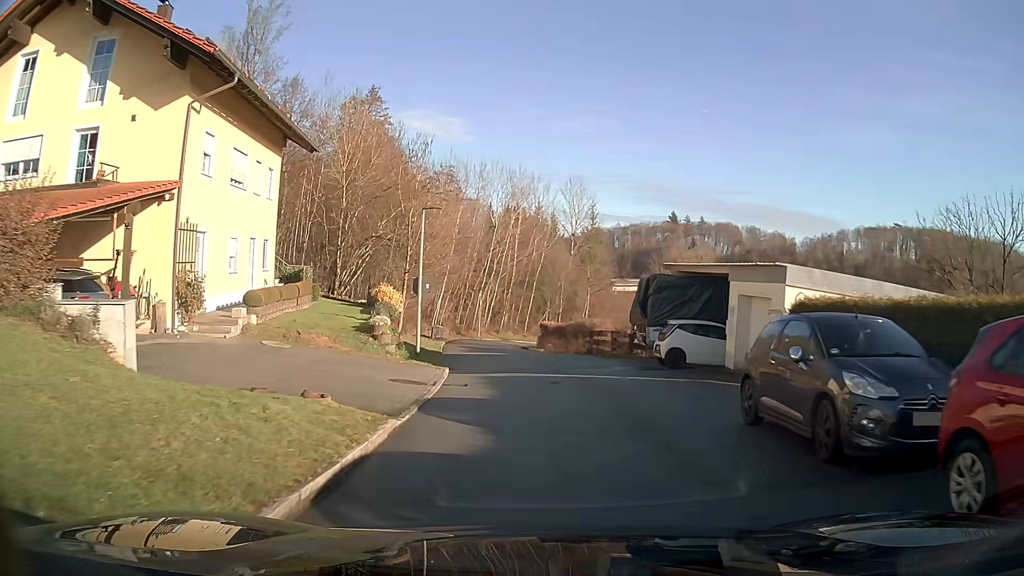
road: residential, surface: asphalt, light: Day
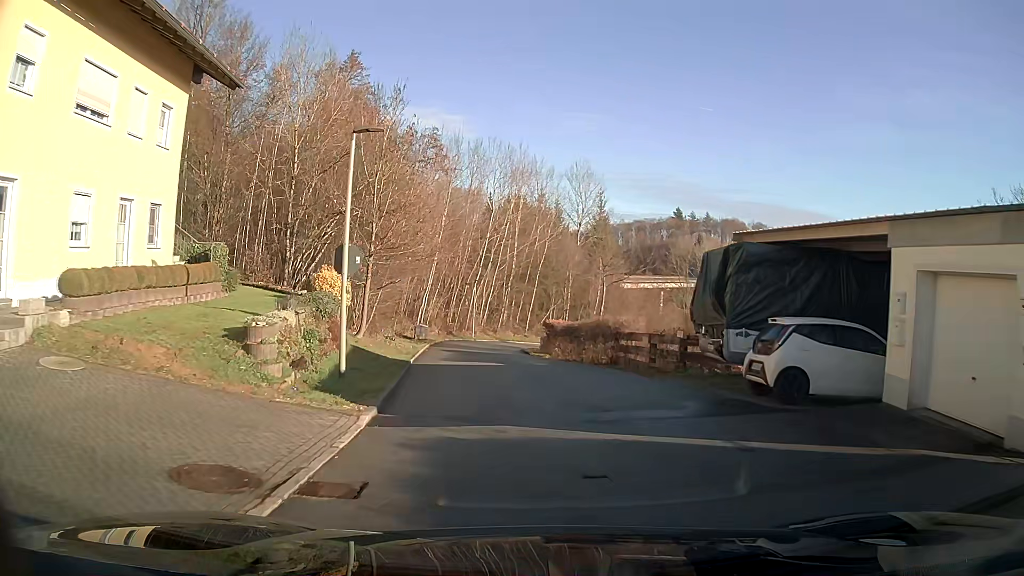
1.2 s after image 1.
(0.0, +8.9) m; -1°
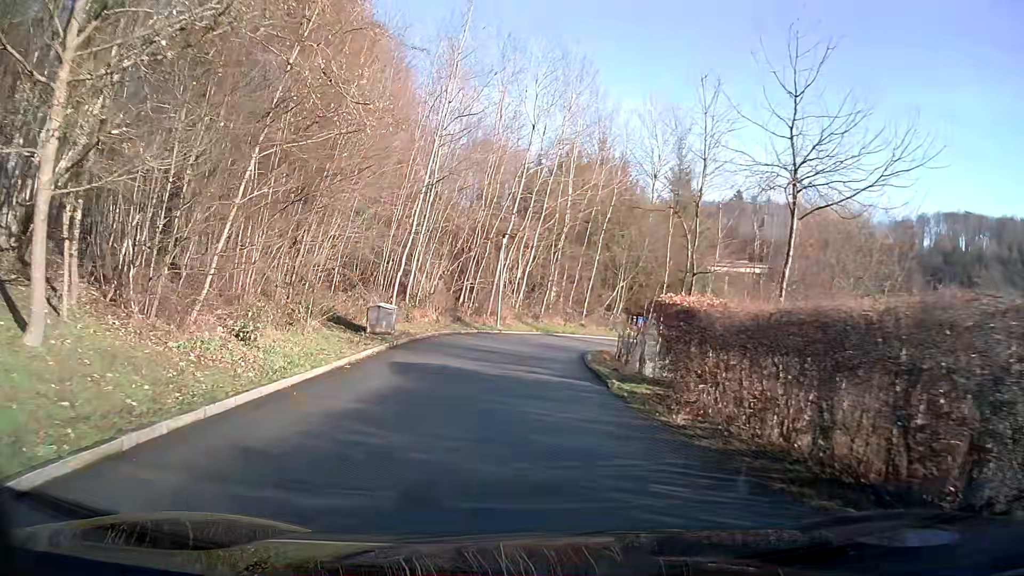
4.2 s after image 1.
(-0.7, +22.7) m; -5°
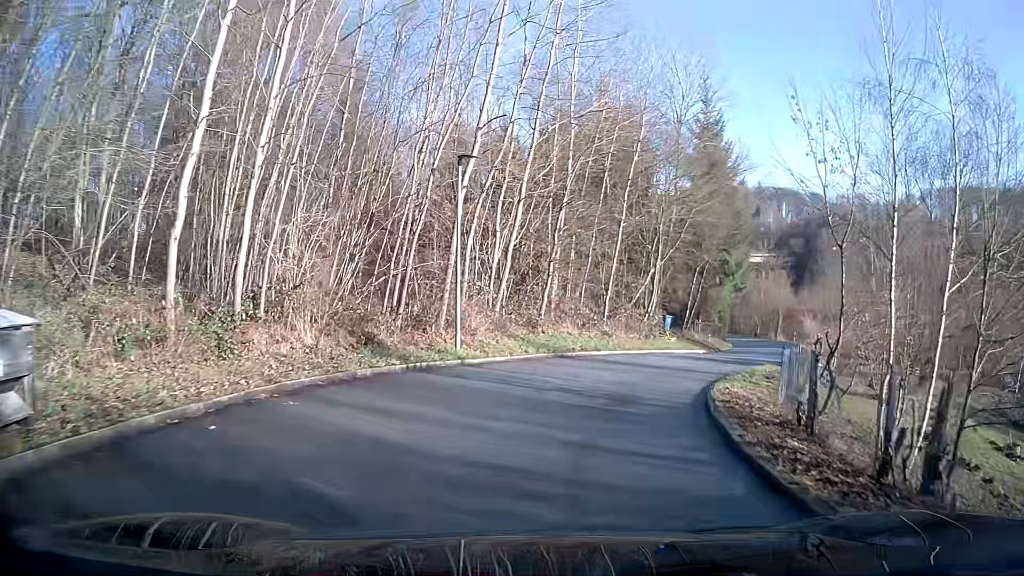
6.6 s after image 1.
(+0.2, +18.3) m; +4°
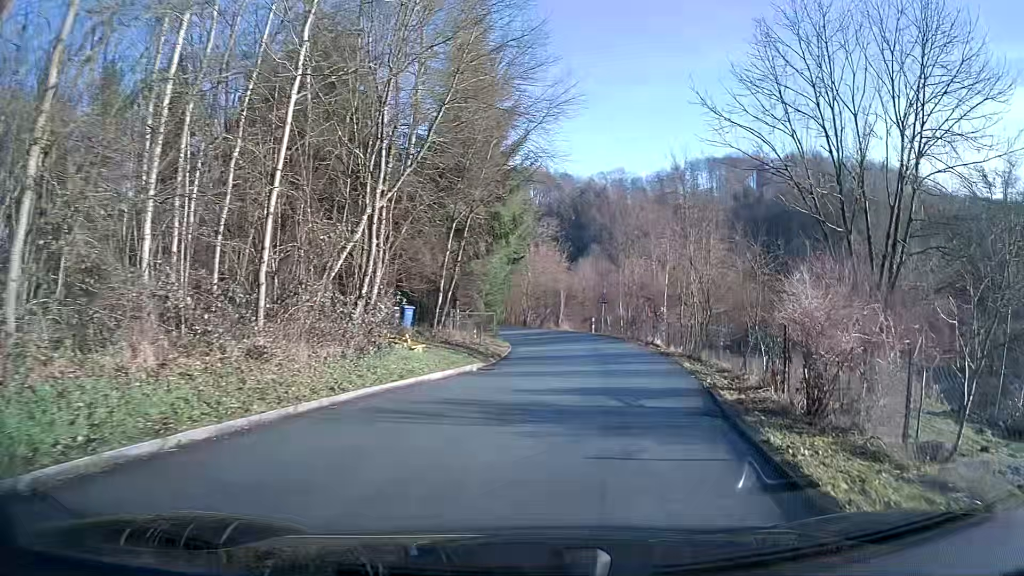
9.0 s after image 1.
(+3.4, +17.6) m; +23°
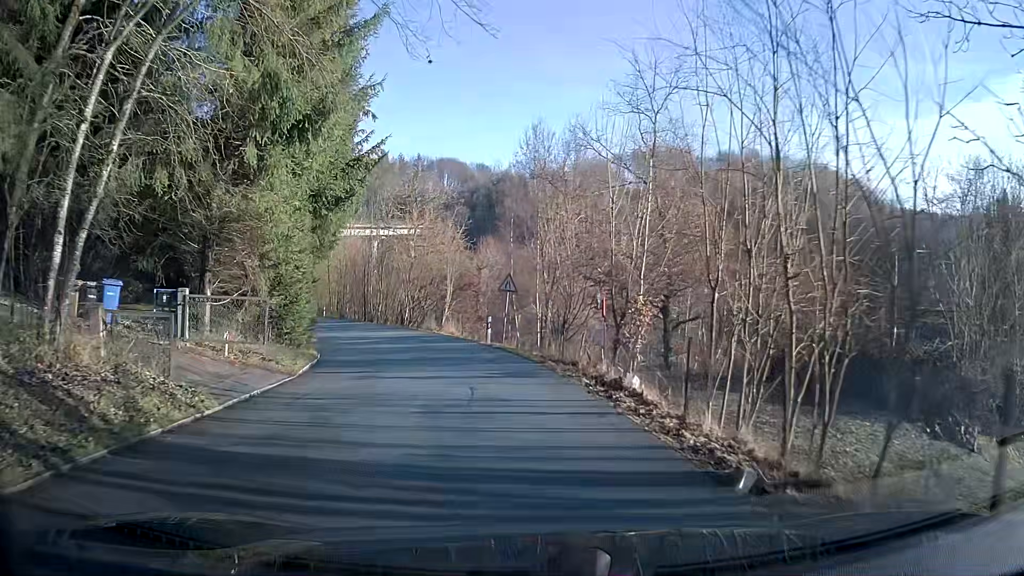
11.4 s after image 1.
(+1.4, +18.3) m; +4°
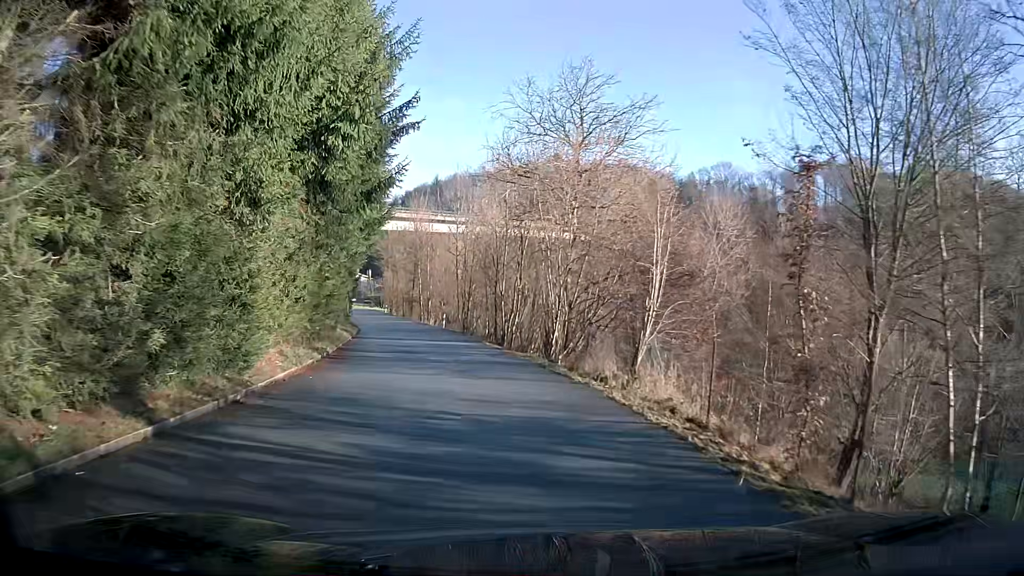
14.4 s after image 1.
(-3.6, +22.5) m; -18°
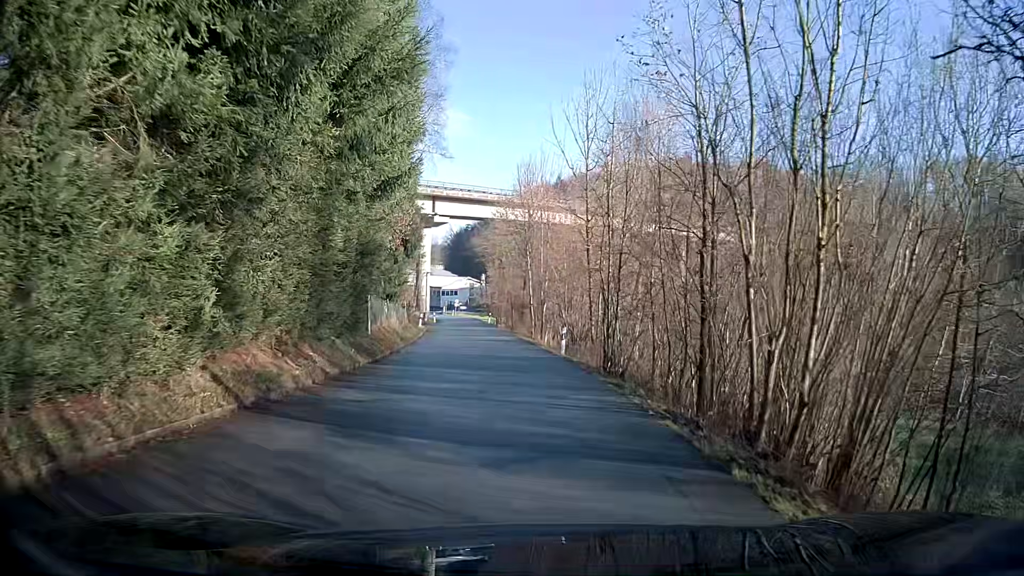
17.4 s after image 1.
(-1.3, +23.0) m; -4°
(-1, +10) (-2, +20) (-3, +30) (-5, +40) (-7, +50) (-8, +59) (-10, +69) (-12, +79) (-15, +89) (-18, +98) m
